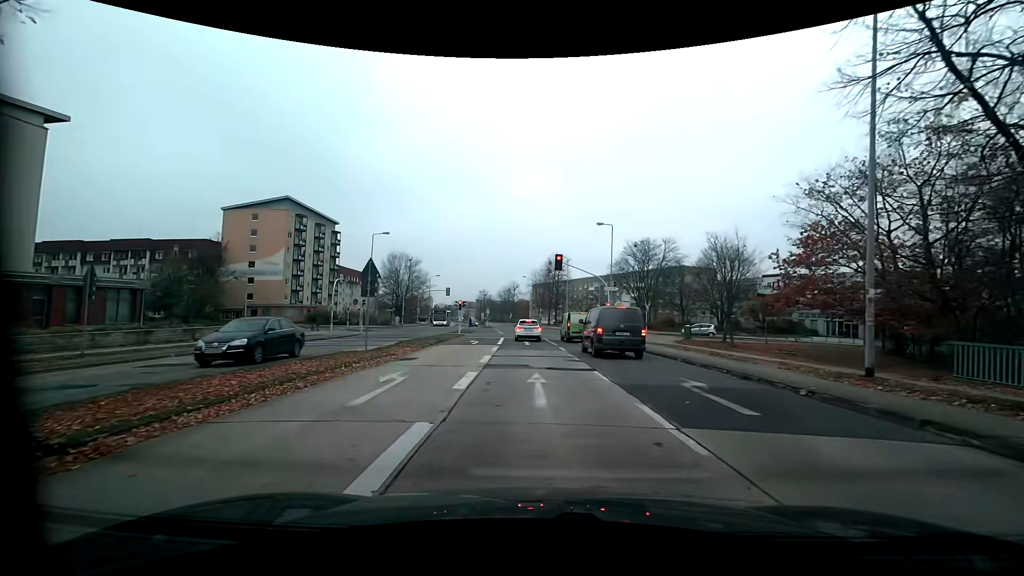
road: tertiary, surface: concrete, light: Day
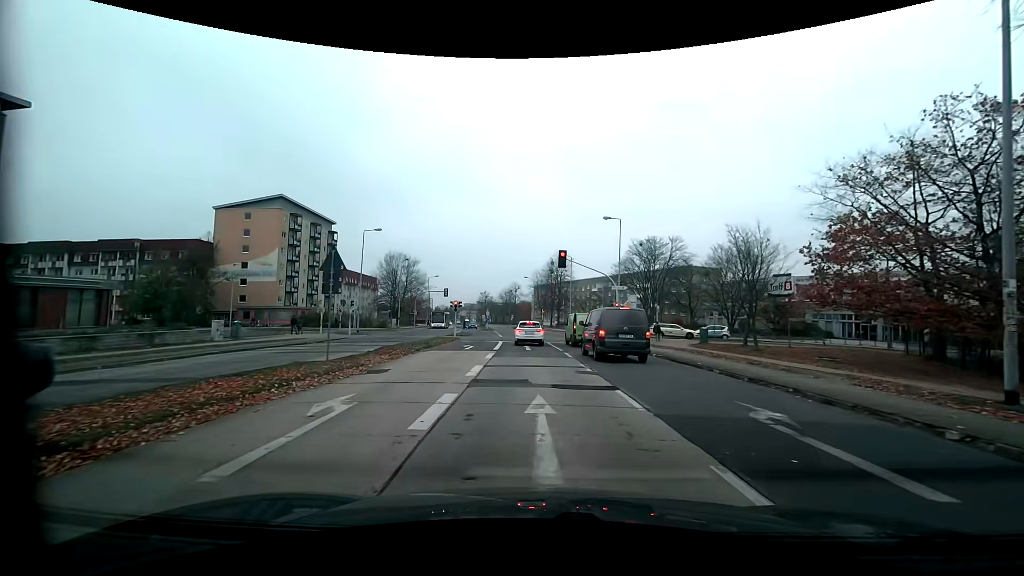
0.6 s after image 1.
(0.0, +3.4) m; -1°
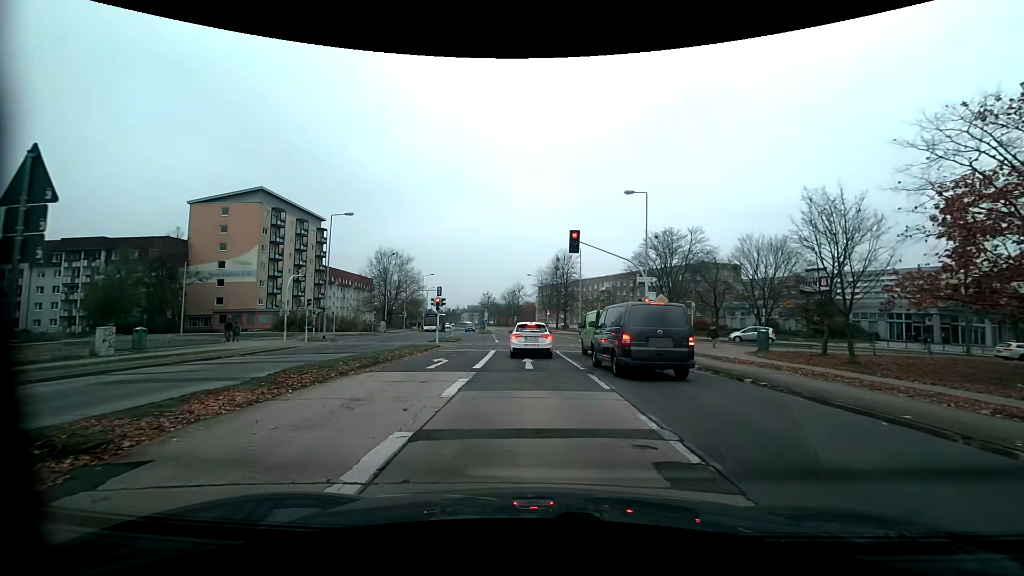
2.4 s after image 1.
(0.0, +8.9) m; -1°
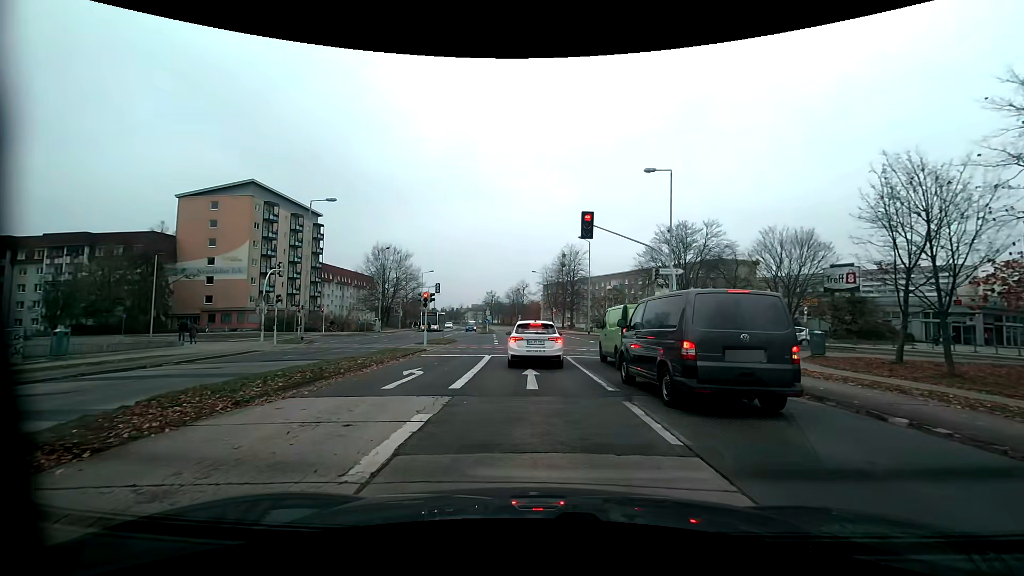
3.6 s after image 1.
(0.0, +4.8) m; -1°
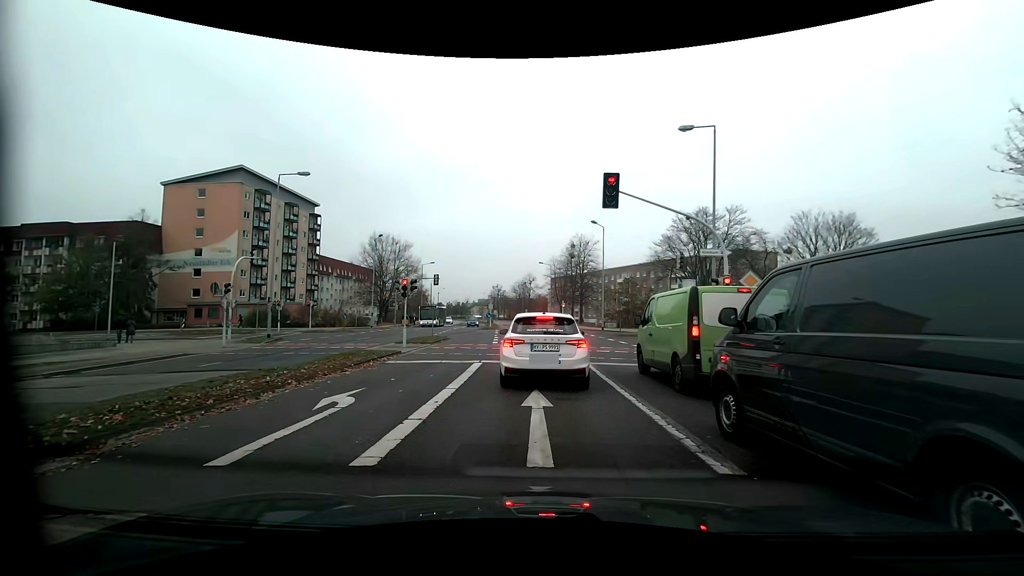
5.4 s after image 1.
(0.0, +5.6) m; 0°
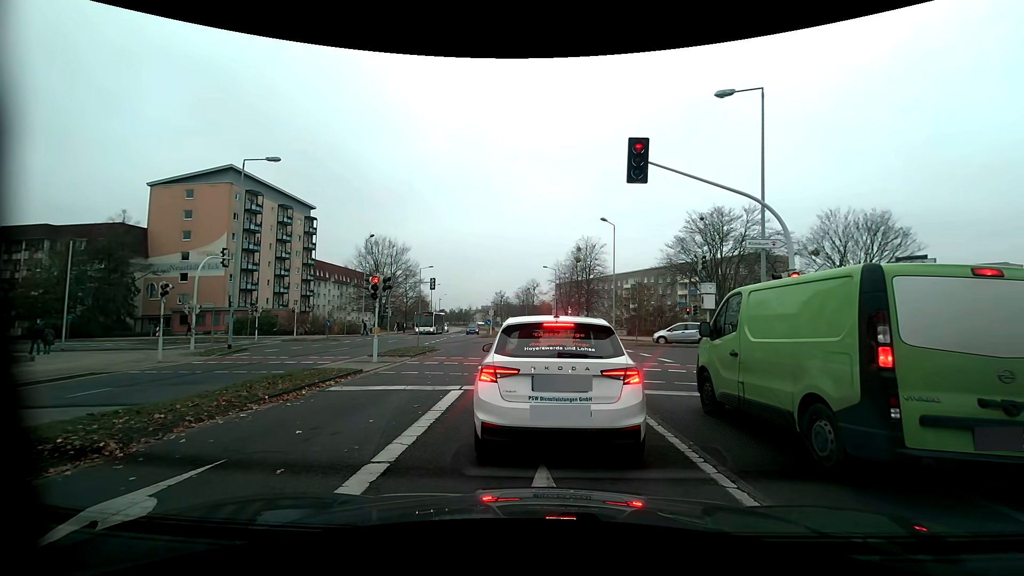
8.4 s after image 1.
(-0.1, +4.2) m; -2°
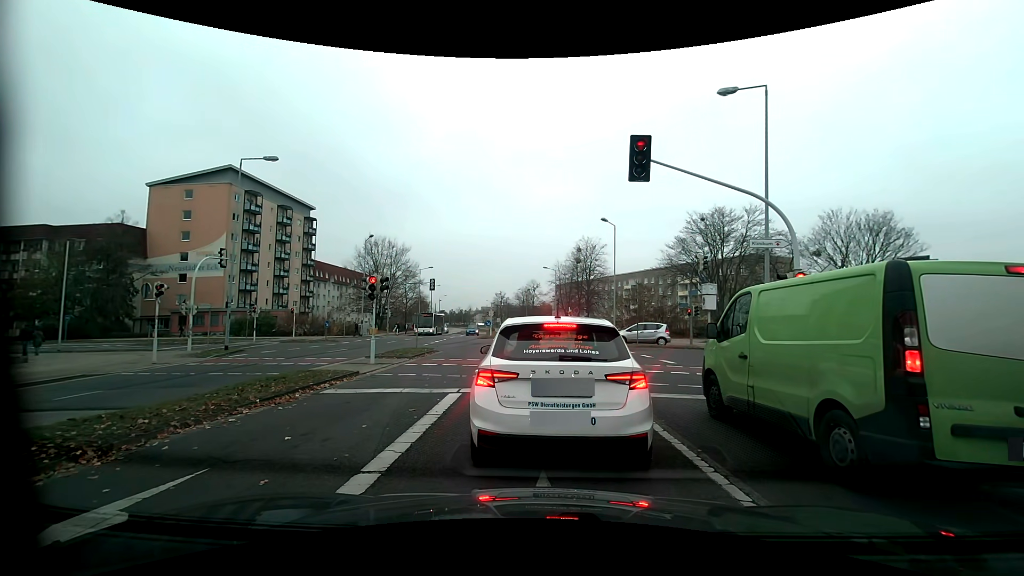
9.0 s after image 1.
(0.0, +0.3) m; 0°
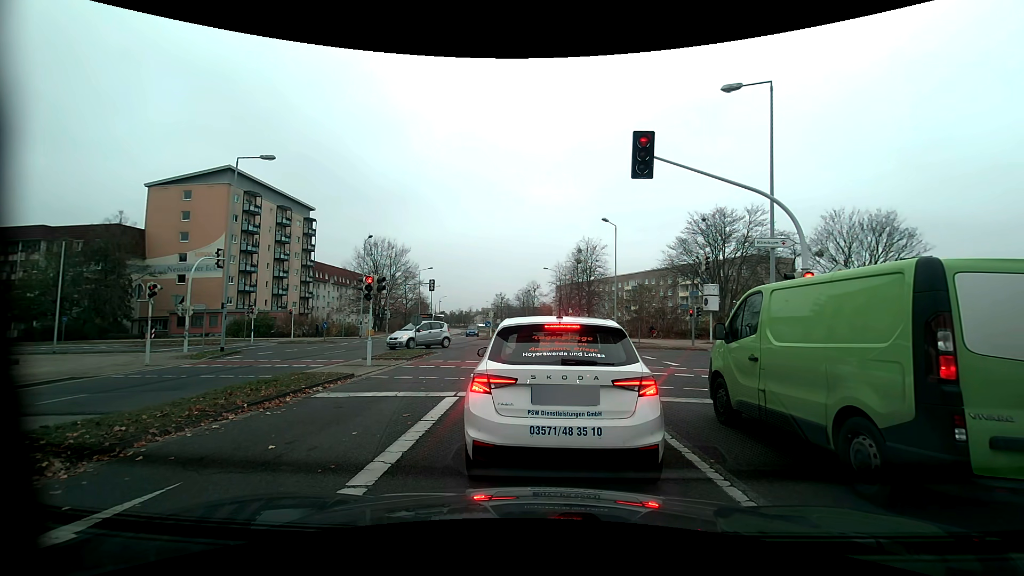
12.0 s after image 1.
(0.0, +0.4) m; 0°
(0, +10) (0, +20) (0, +30) (0, +40) (-1, +50) (-1, +60) (-1, +70) (-1, +80) (-1, +90) (-1, +100) m
